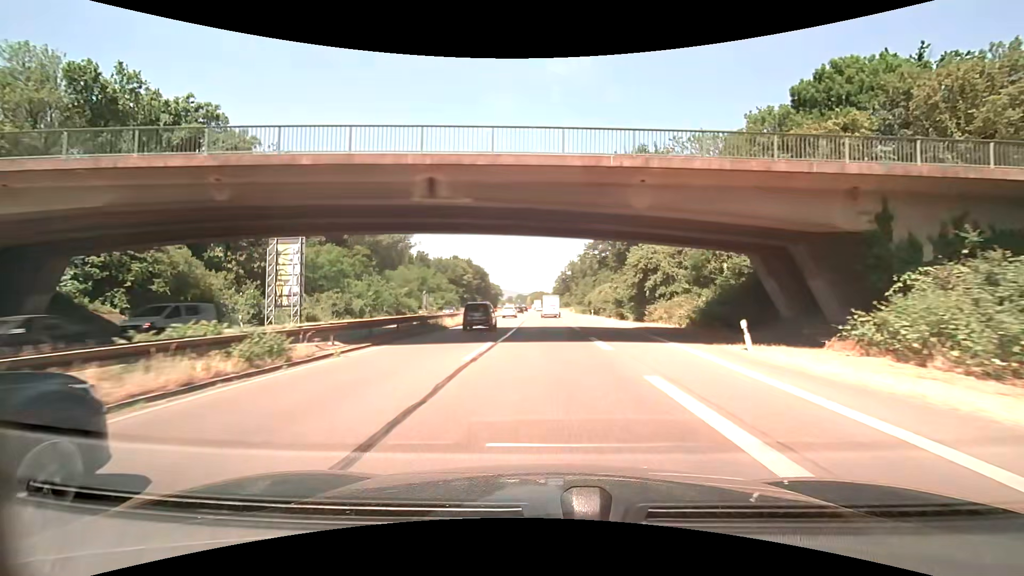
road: trunk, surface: asphalt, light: Day
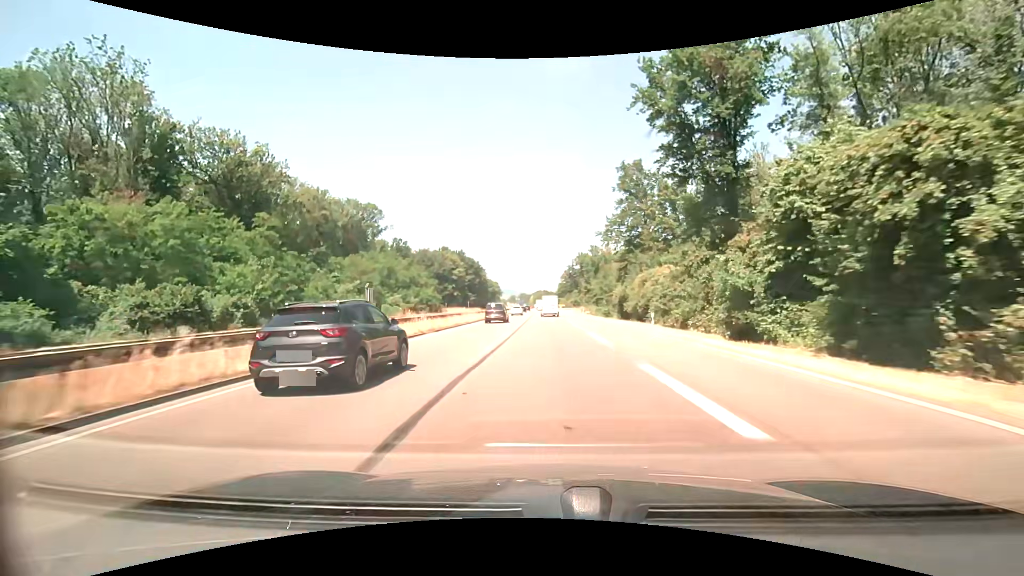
(-0.2, +34.2) m; -1°
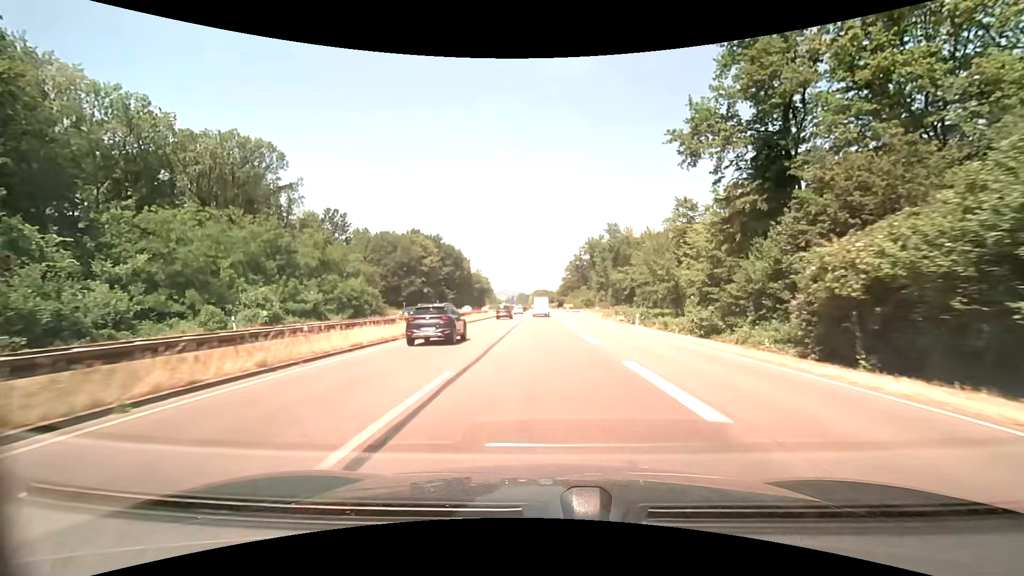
(+0.9, +47.4) m; +1°
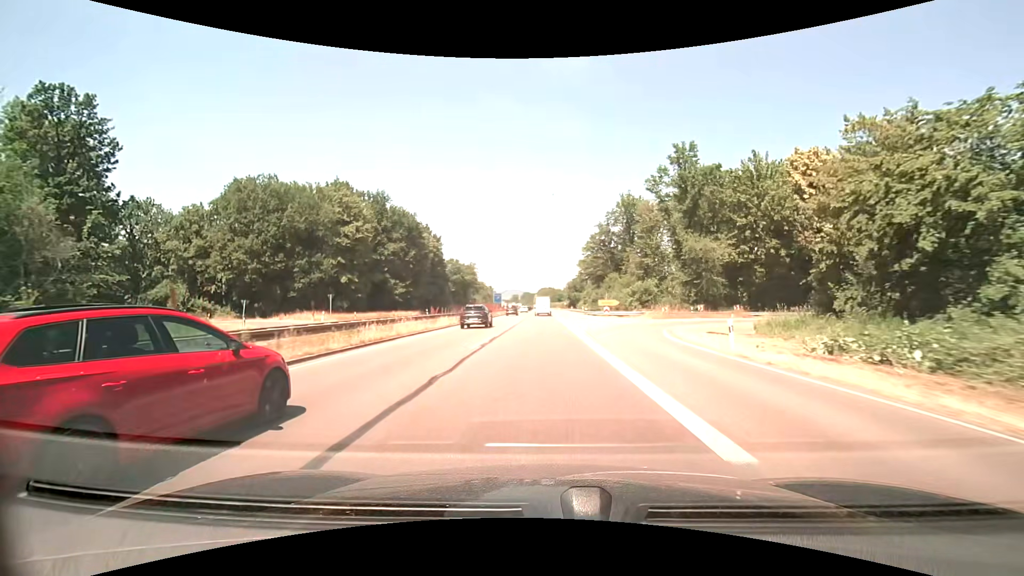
(-0.3, +61.8) m; -1°
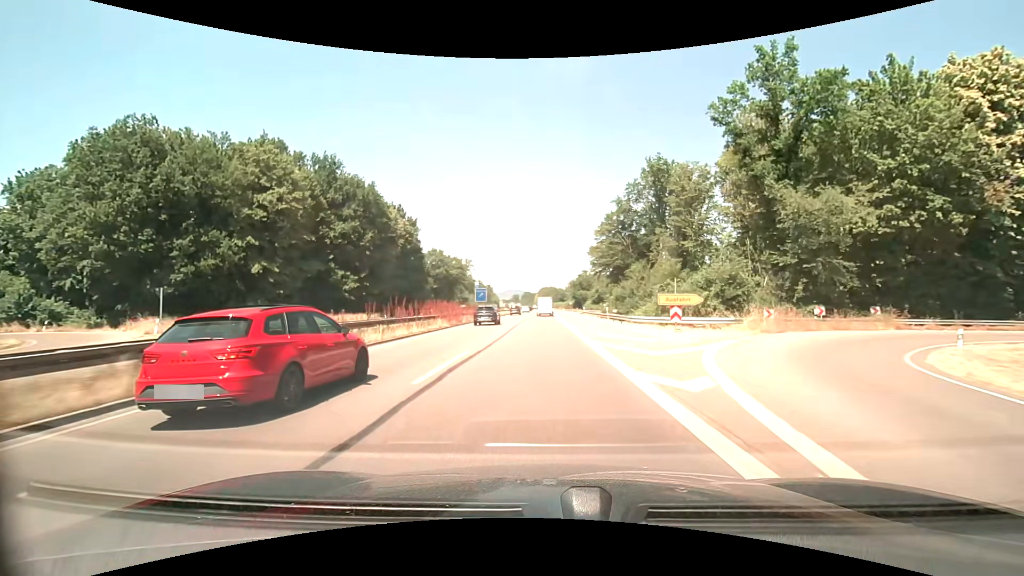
(-0.1, +25.5) m; 0°
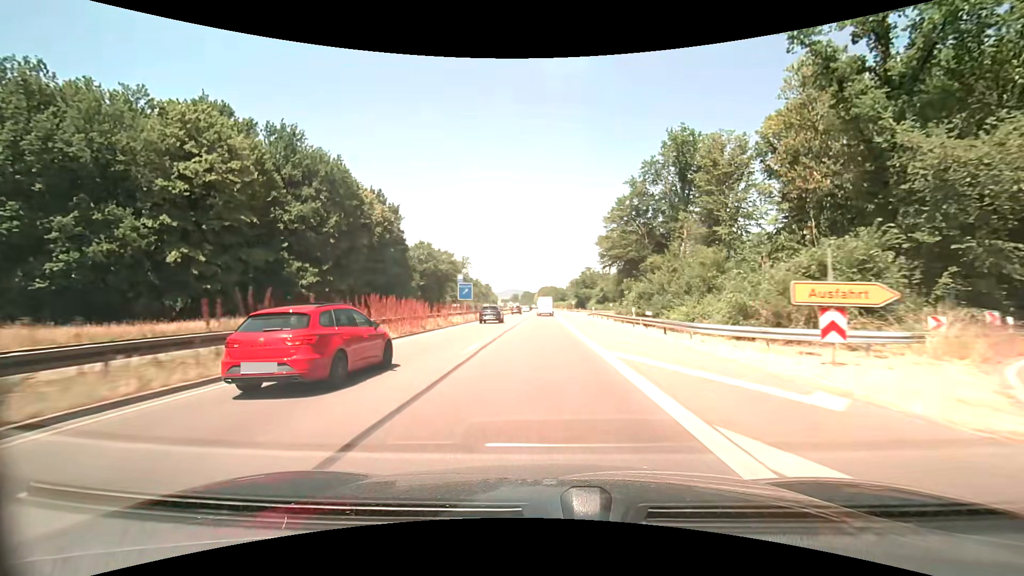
(0.0, +12.9) m; 0°
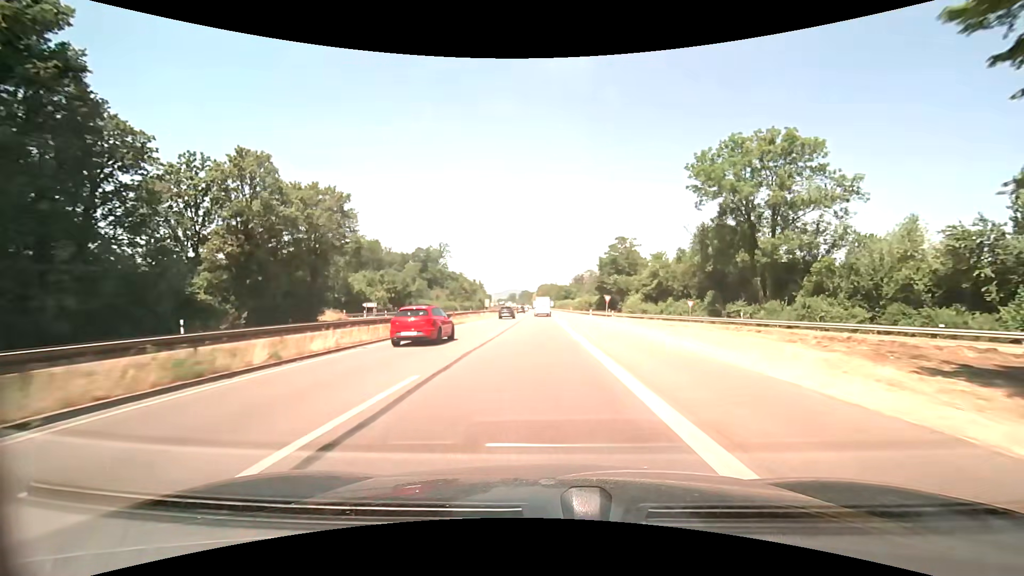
(-0.1, +65.7) m; 0°
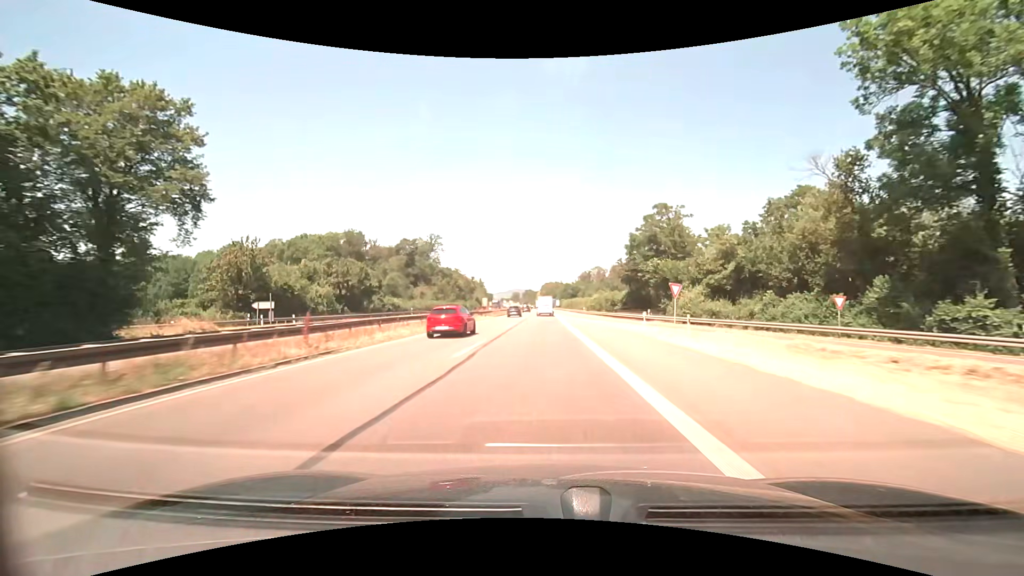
(-0.1, +26.8) m; 0°
